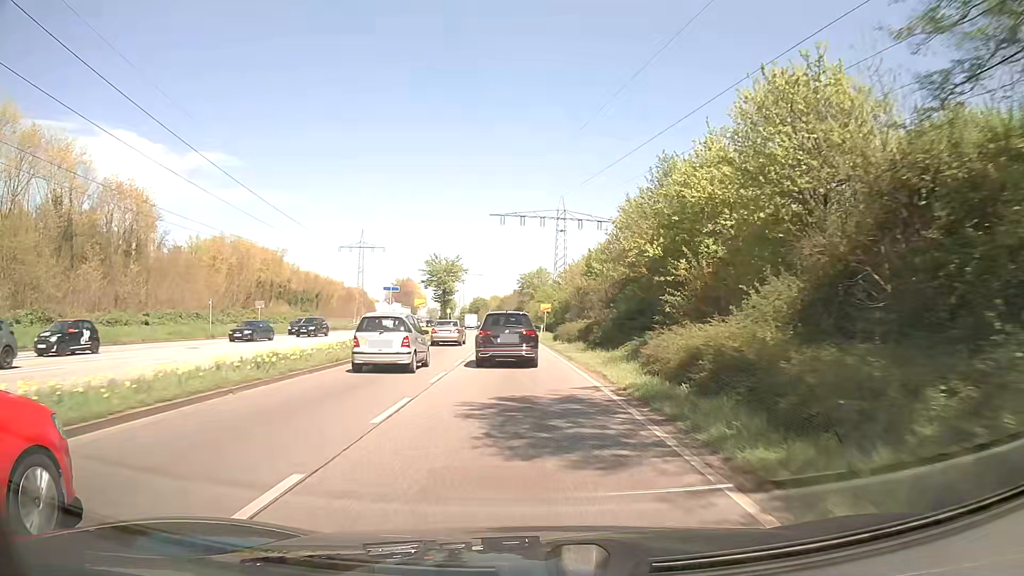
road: primary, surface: asphalt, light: Day
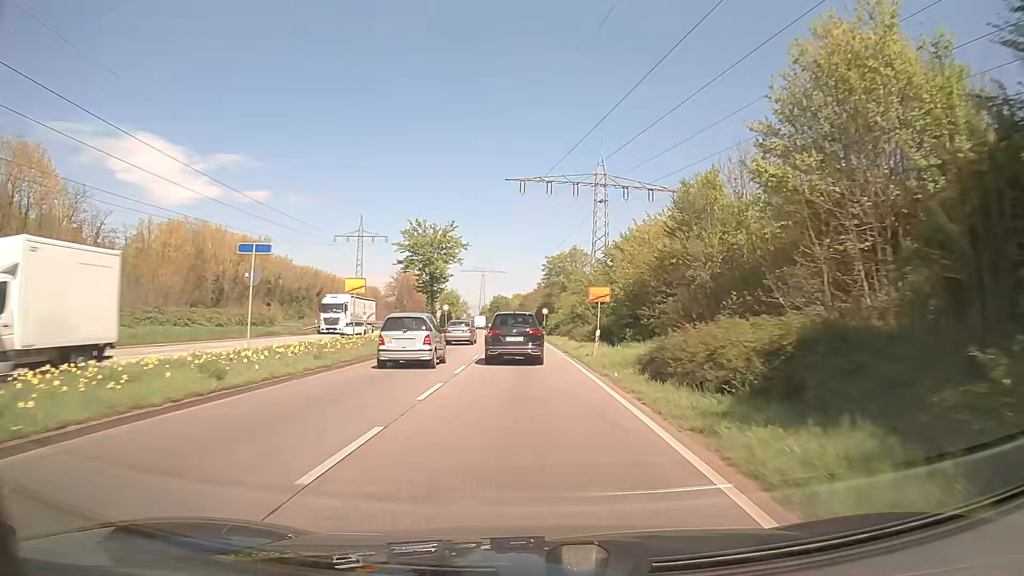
(-0.5, +27.9) m; -2°
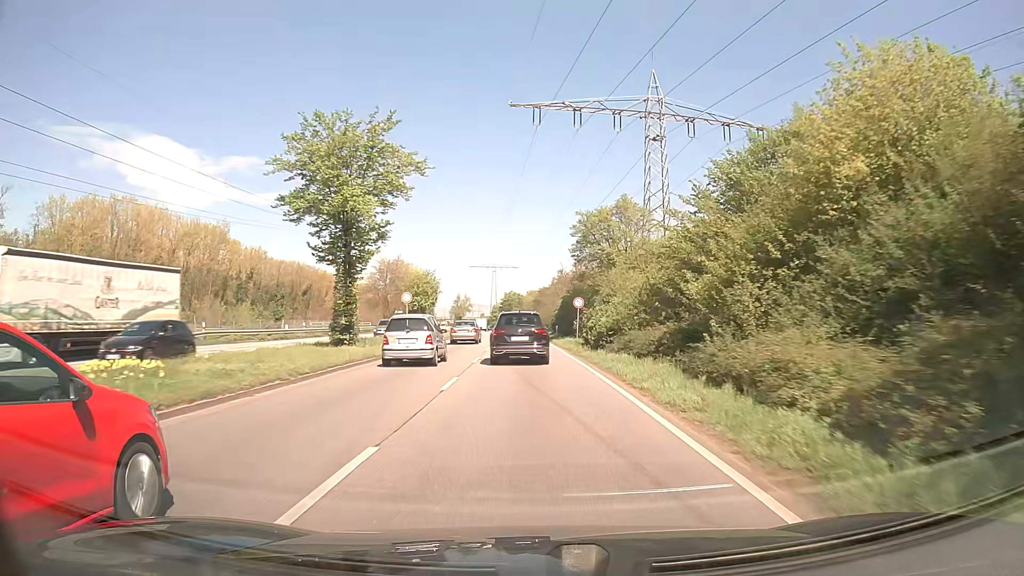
(-0.4, +28.7) m; -1°
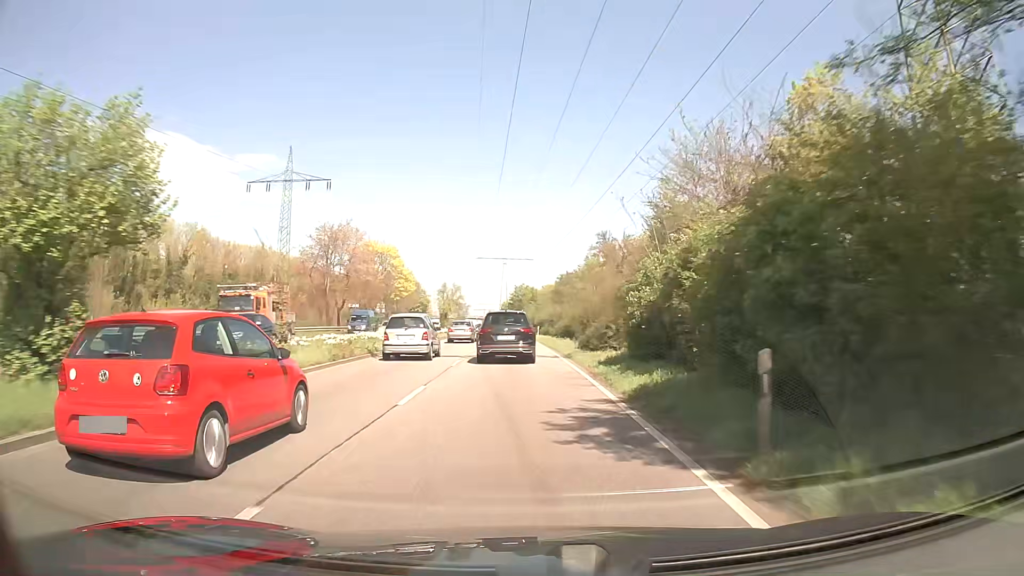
(-0.3, +39.0) m; -1°
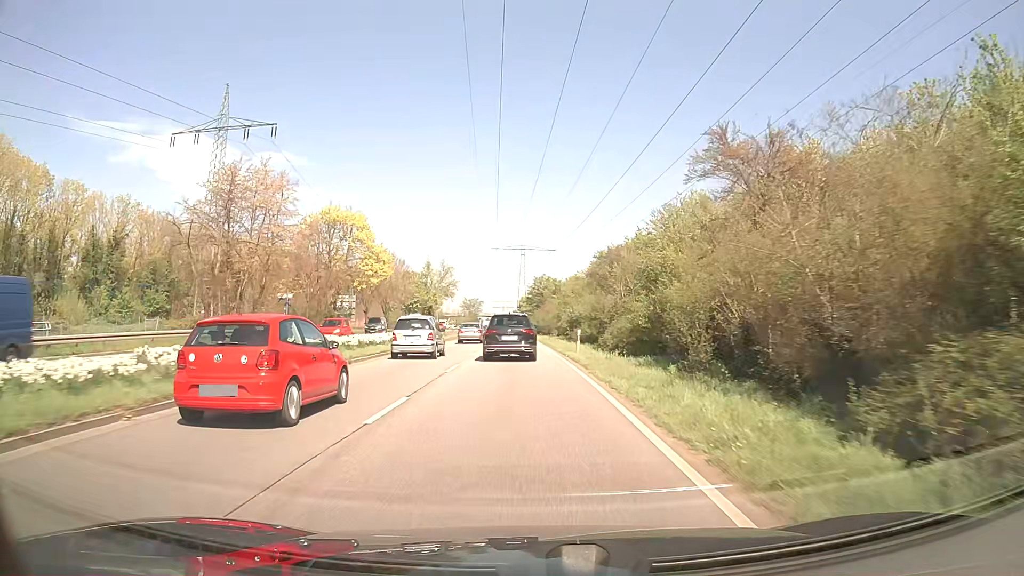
(-0.4, +29.1) m; -2°
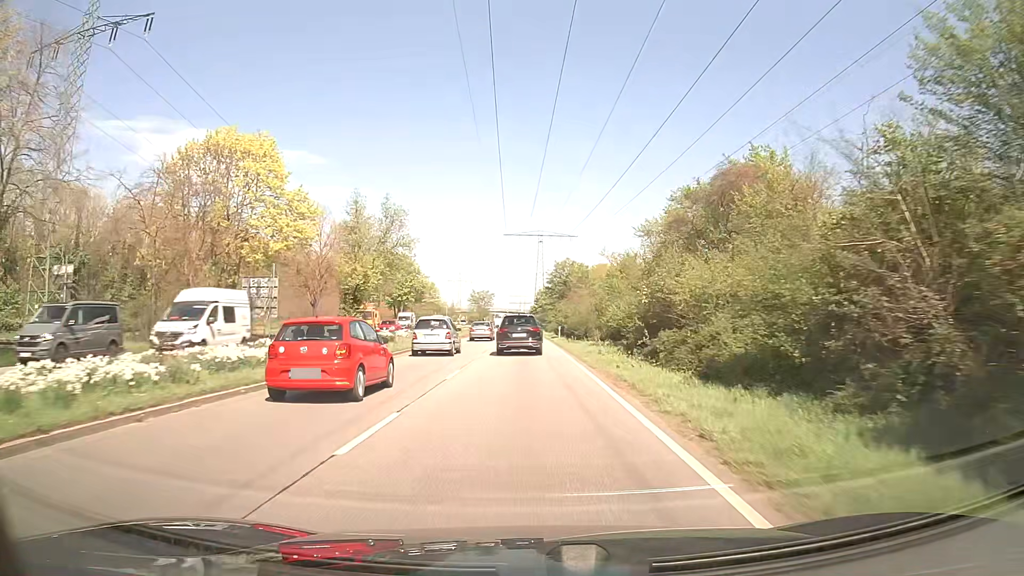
(-0.3, +29.6) m; -2°
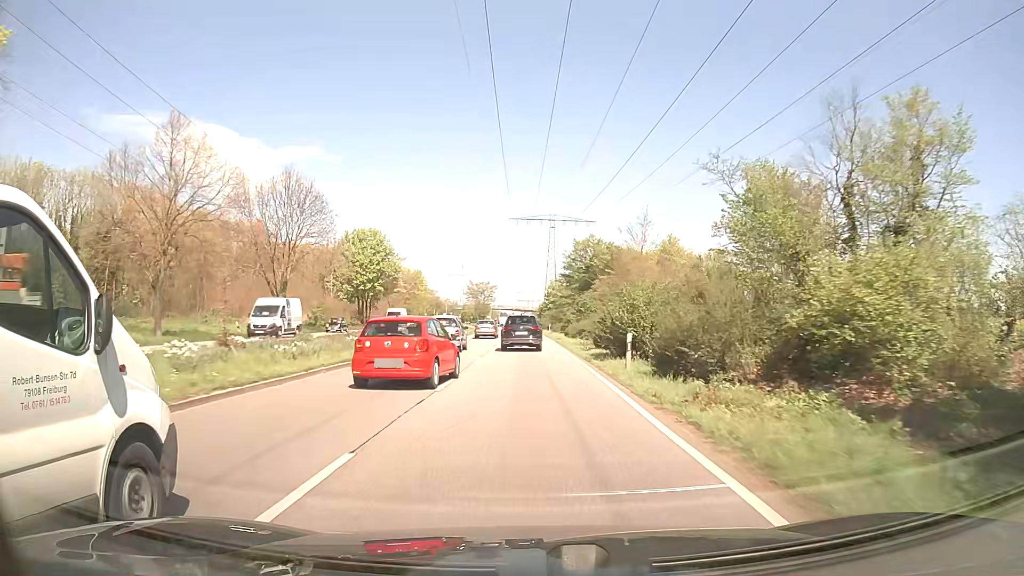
(-0.1, +30.5) m; 0°
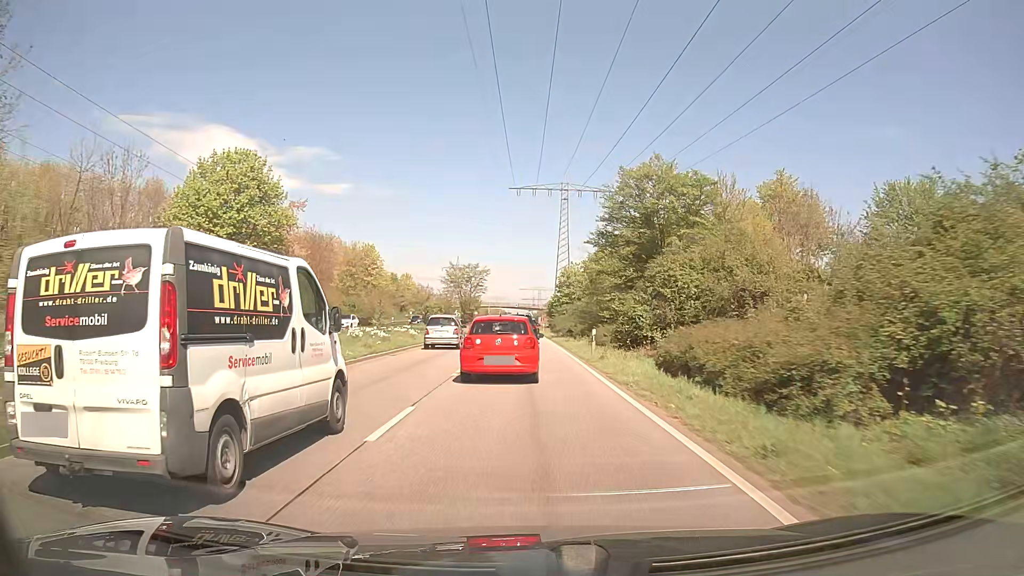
(-0.4, +42.3) m; 0°
(0, +10) (0, +20) (0, +30) (0, +40) (0, +50) (-1, +60) (-1, +70) (-1, +80) (-1, +90) (-1, +100) m
